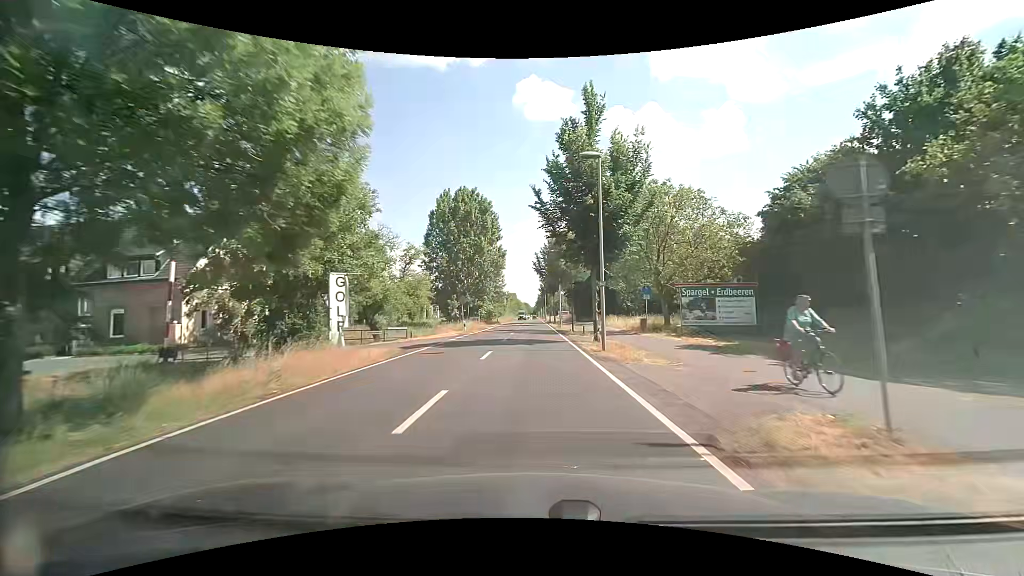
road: secondary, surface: asphalt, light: Day
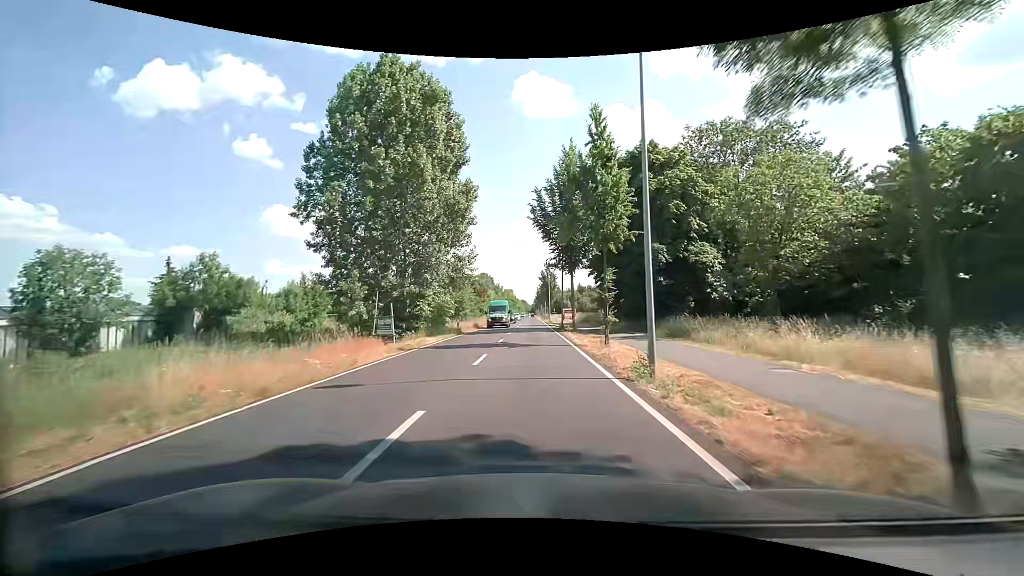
(-0.2, +37.7) m; 0°
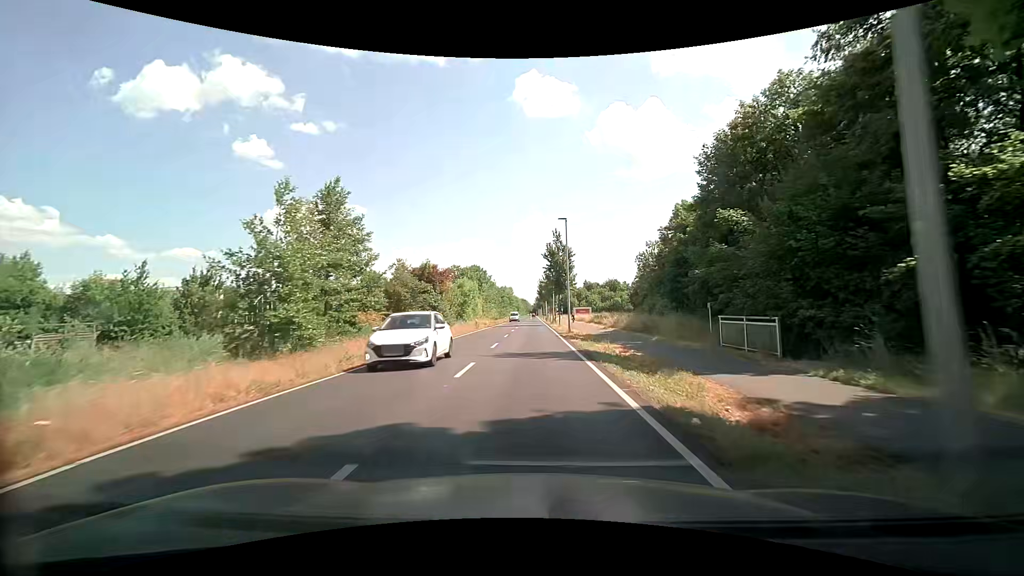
(0.0, +38.2) m; 0°
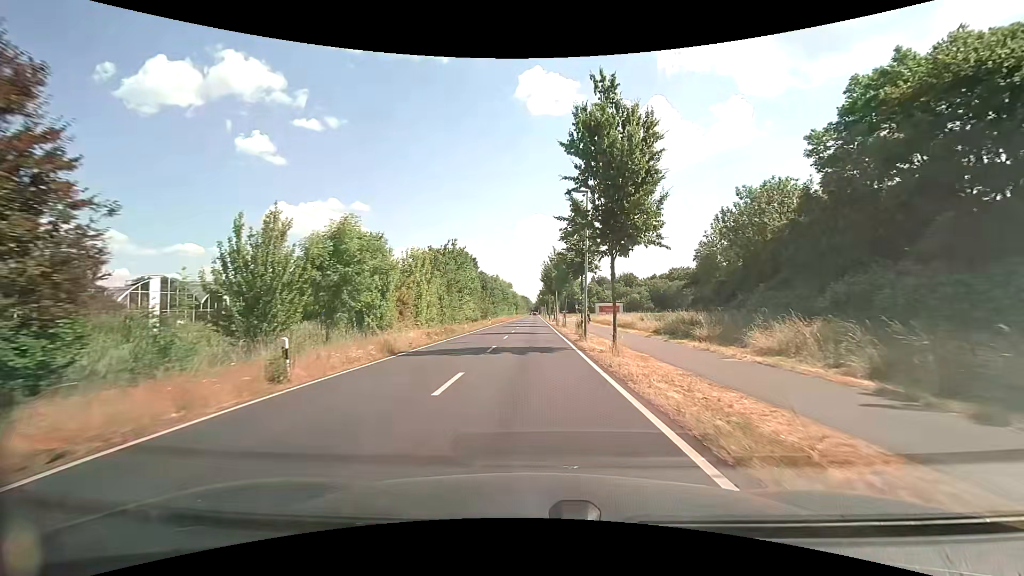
(-0.1, +38.2) m; 0°
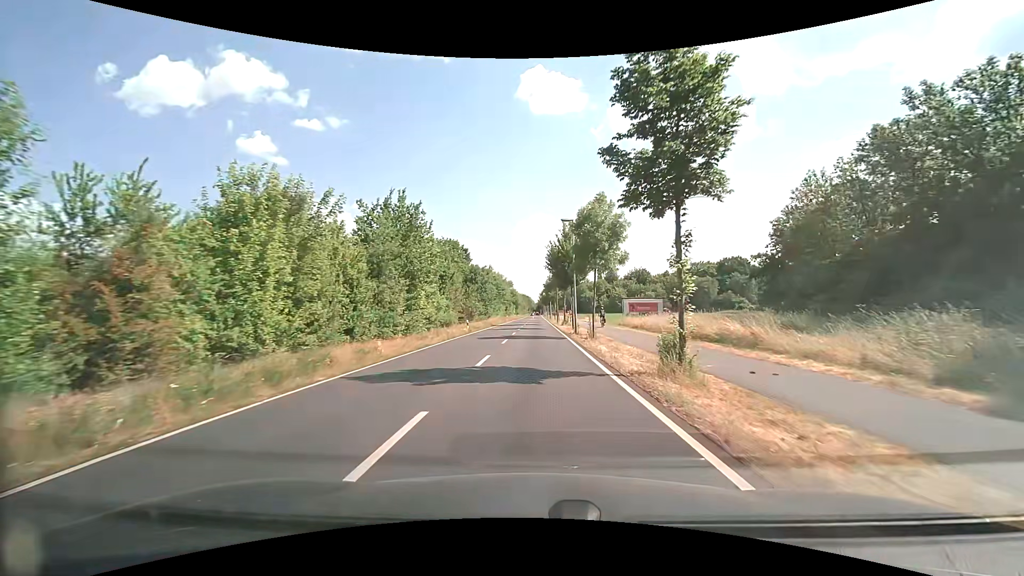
(-0.1, +22.2) m; -1°
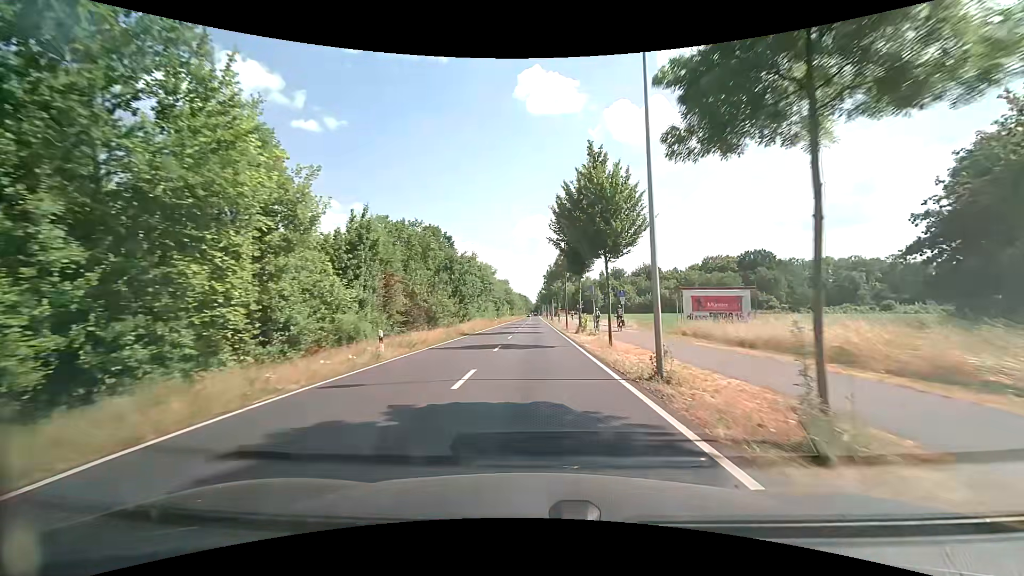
(+0.2, +21.9) m; +1°
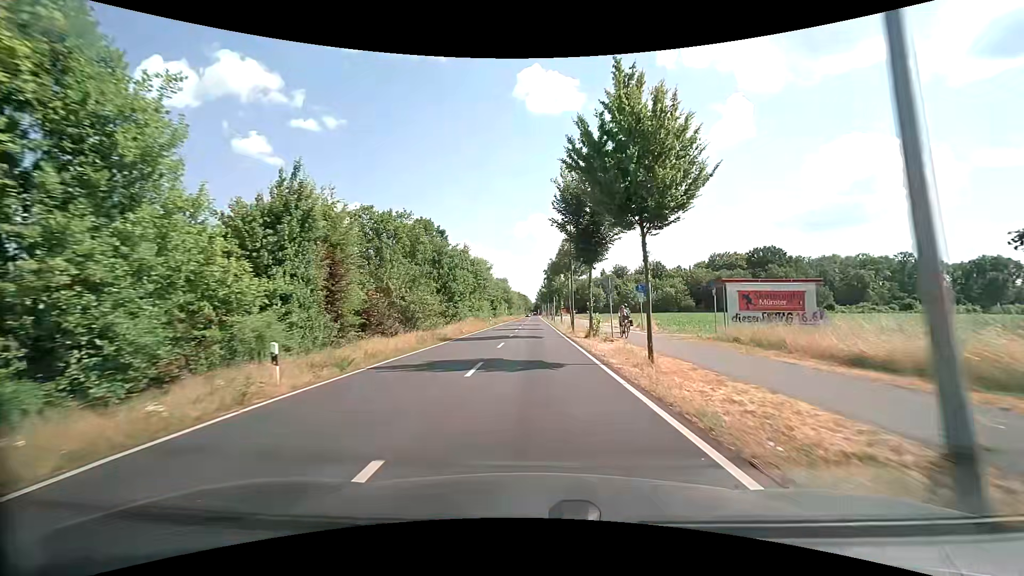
(0.0, +7.2) m; 0°
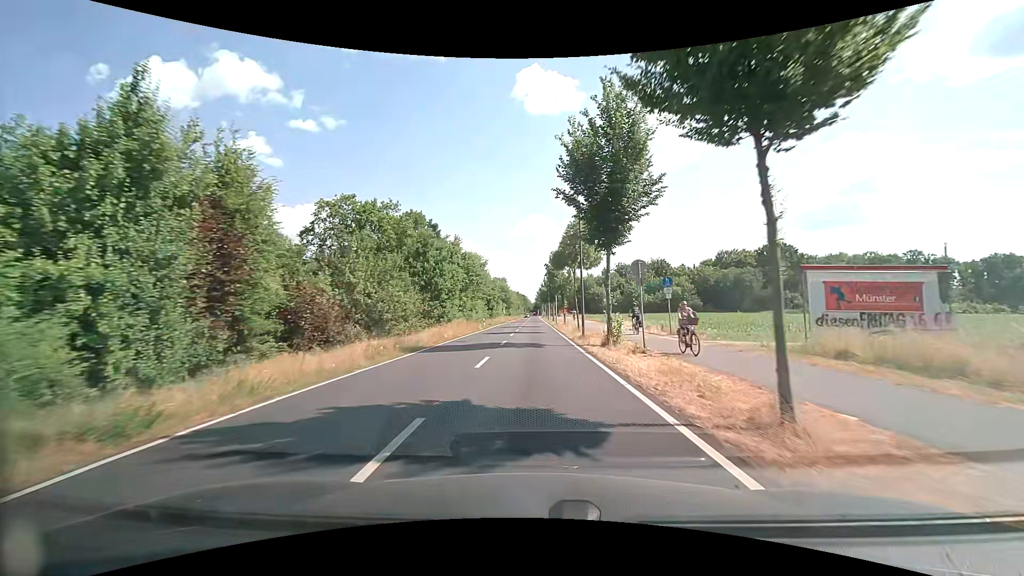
(0.0, +7.2) m; 0°
(0, +10) (0, +20) (0, +30) (0, +40) (0, +50) (0, +60) (0, +70) (0, +80) (0, +90) (0, +100) m
